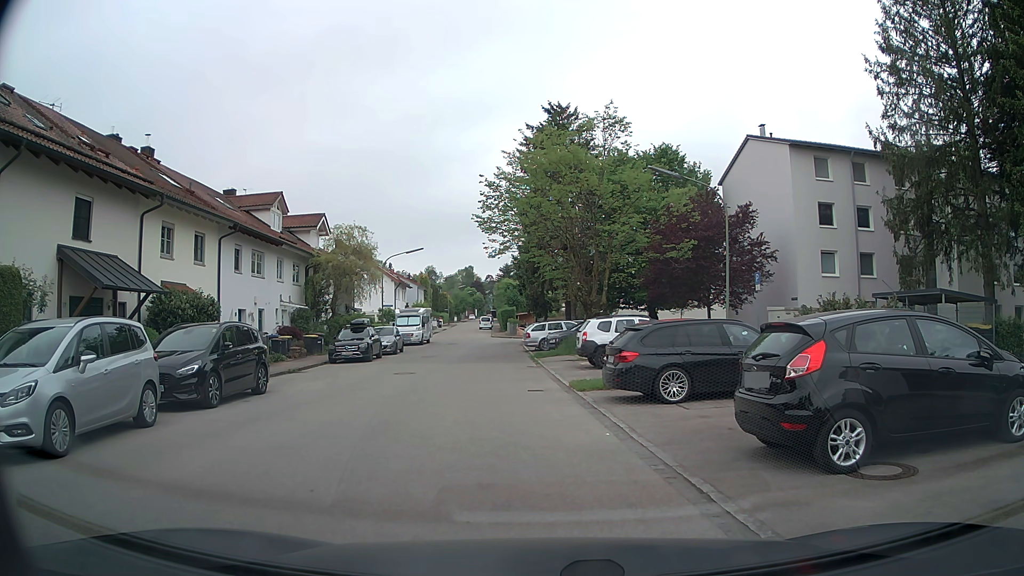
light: Day
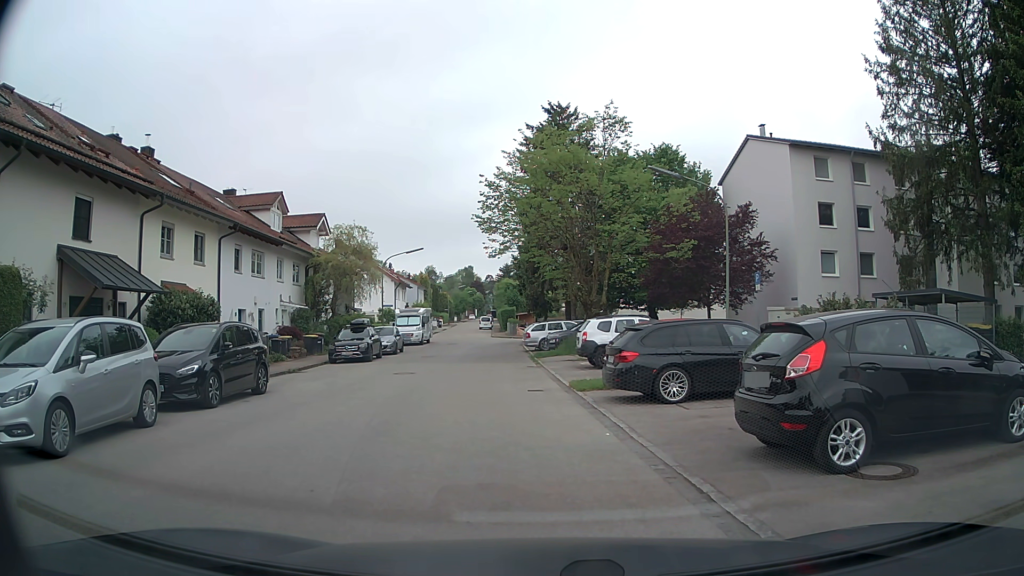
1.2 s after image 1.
(0.0, 0.0) m; 0°
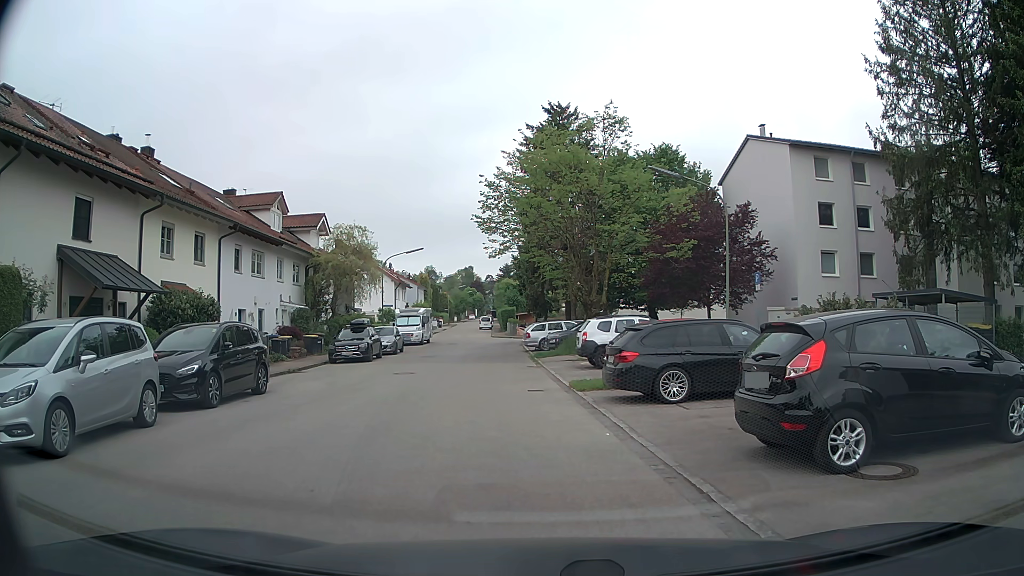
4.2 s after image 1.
(0.0, 0.0) m; 0°
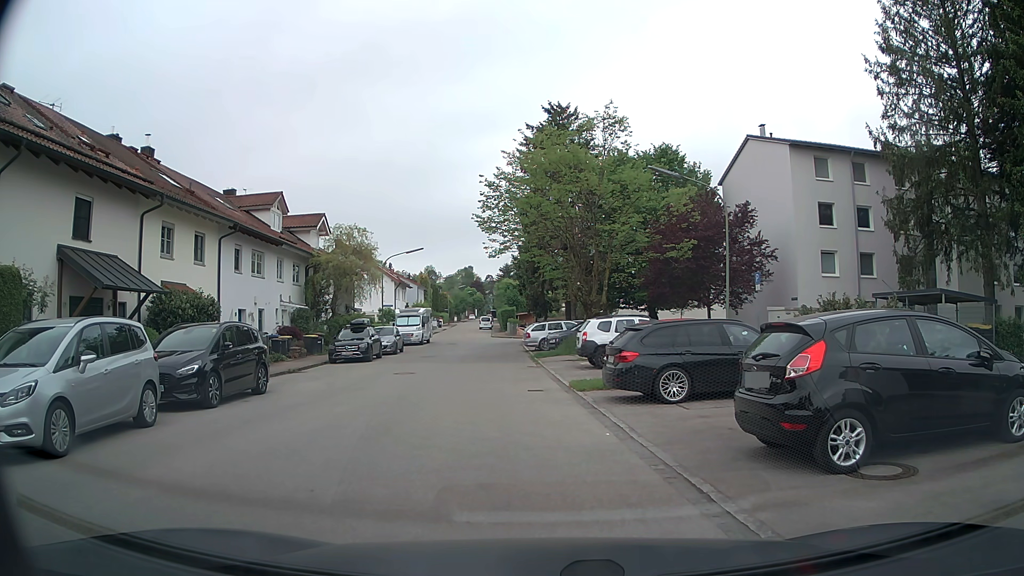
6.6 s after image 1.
(0.0, 0.0) m; 0°
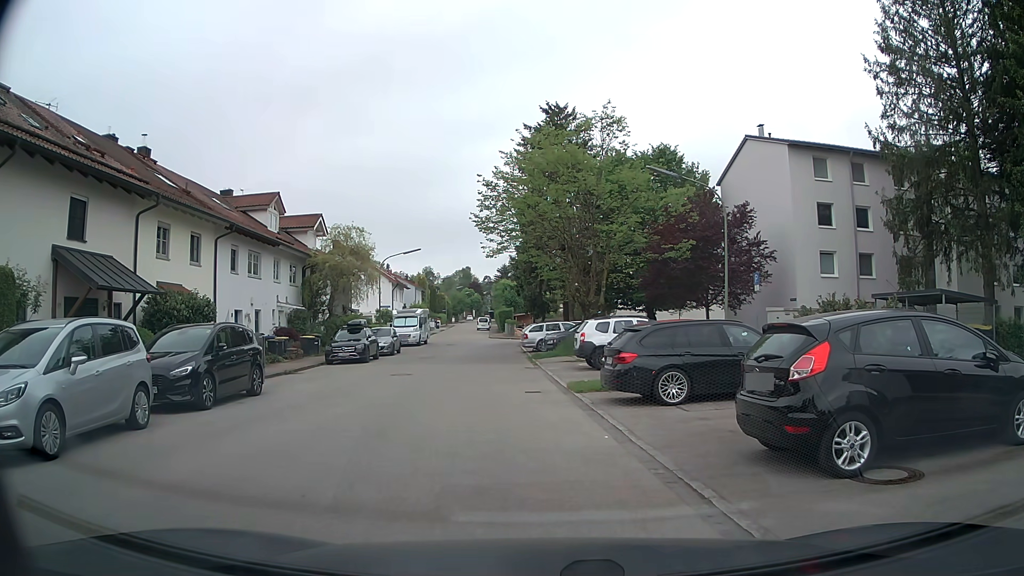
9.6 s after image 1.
(0.0, +0.1) m; 0°
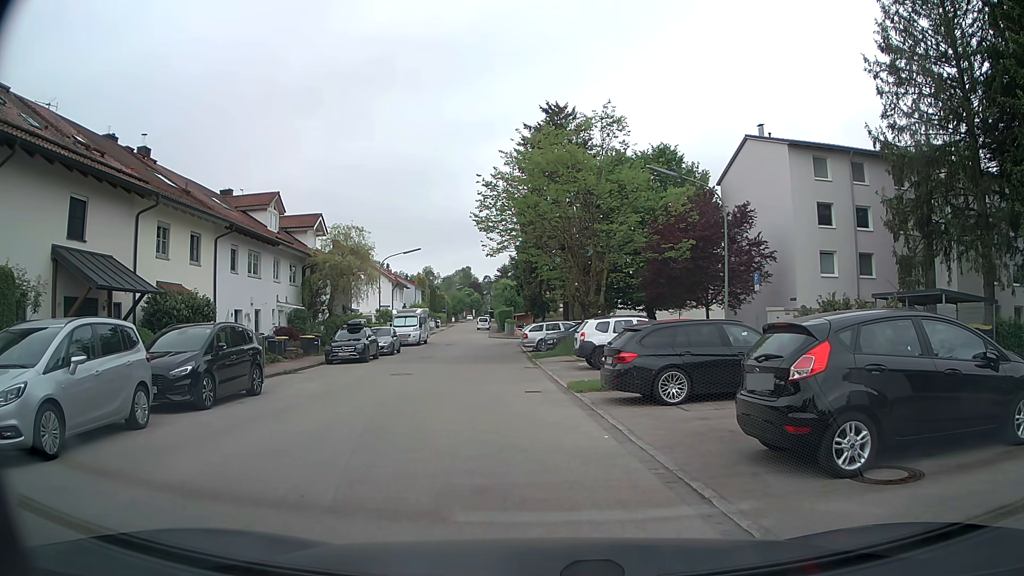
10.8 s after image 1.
(0.0, +0.1) m; 0°
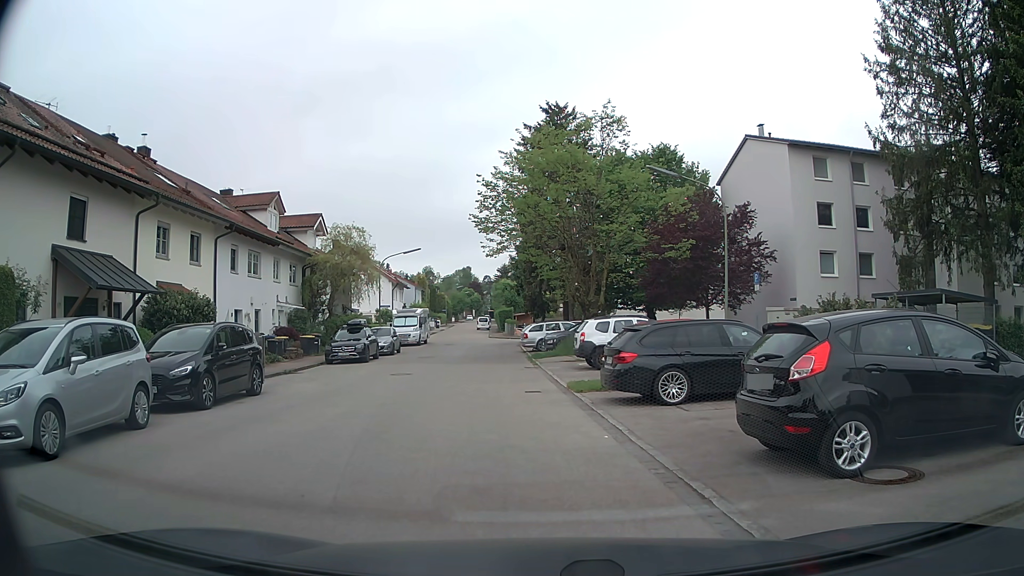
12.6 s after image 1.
(0.0, 0.0) m; 0°
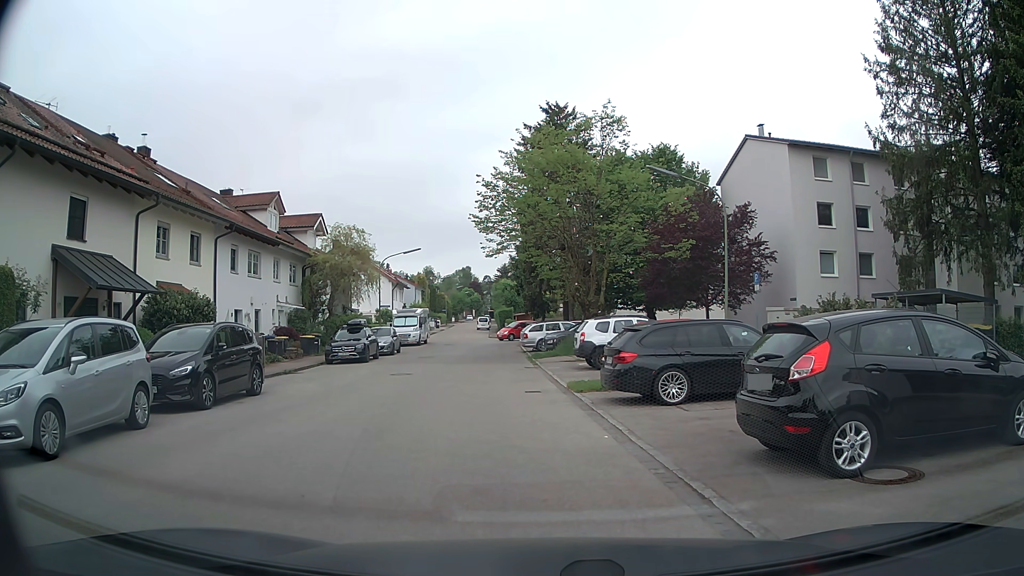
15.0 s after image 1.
(0.0, 0.0) m; 0°
